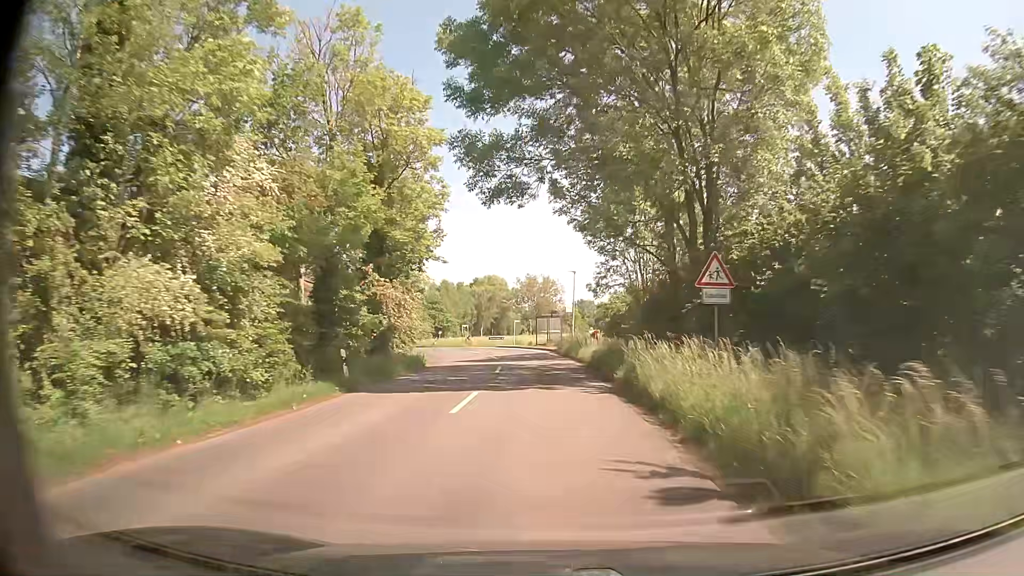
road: secondary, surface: asphalt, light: Day
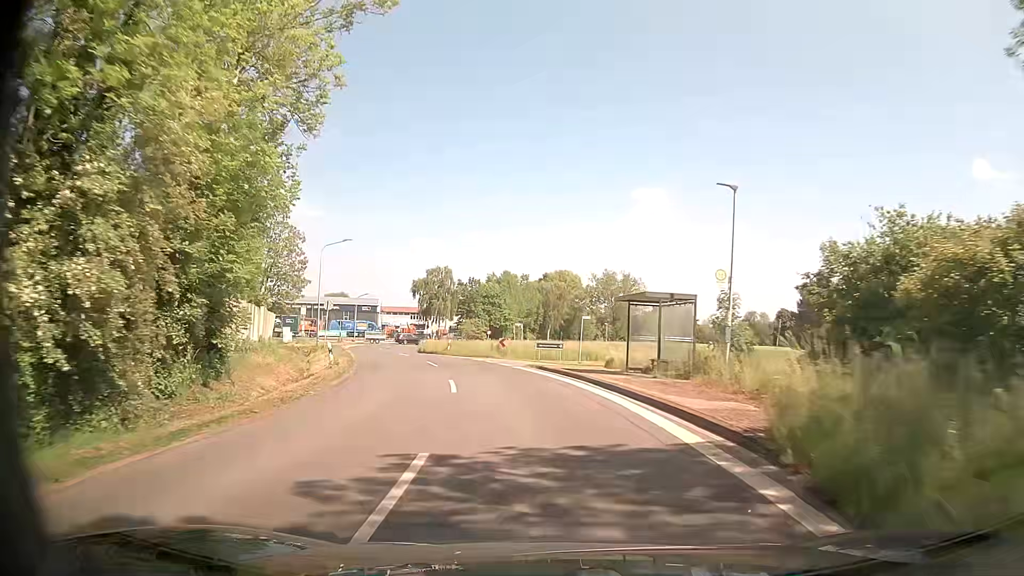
(-0.8, +31.8) m; -6°
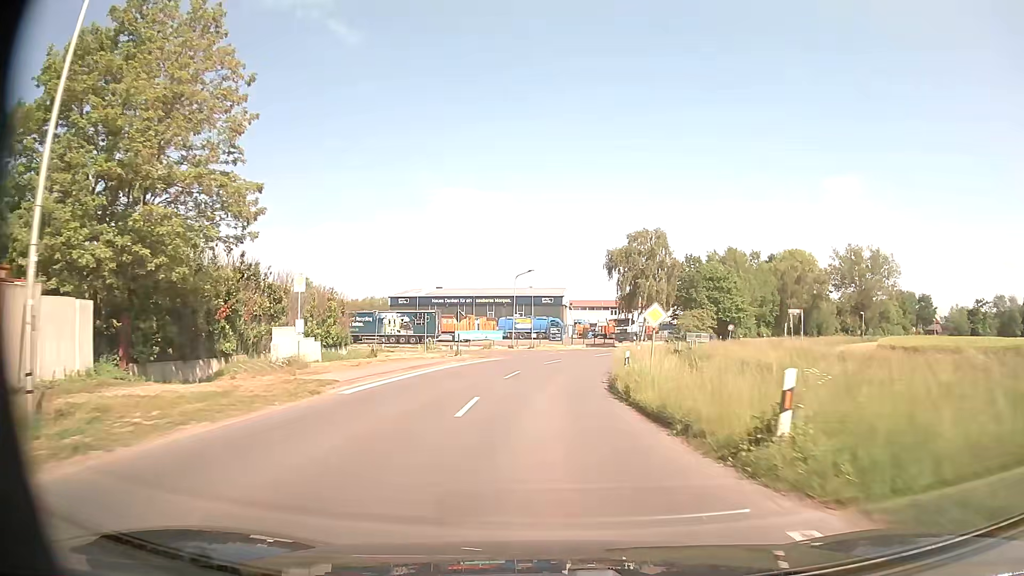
(-6.6, +39.7) m; -17°
(0, +10) (0, +20) (+1, +30) (+2, +40) (+5, +49) (+9, +59) (+13, +68) (+18, +76) (+23, +85) (+28, +94) m
